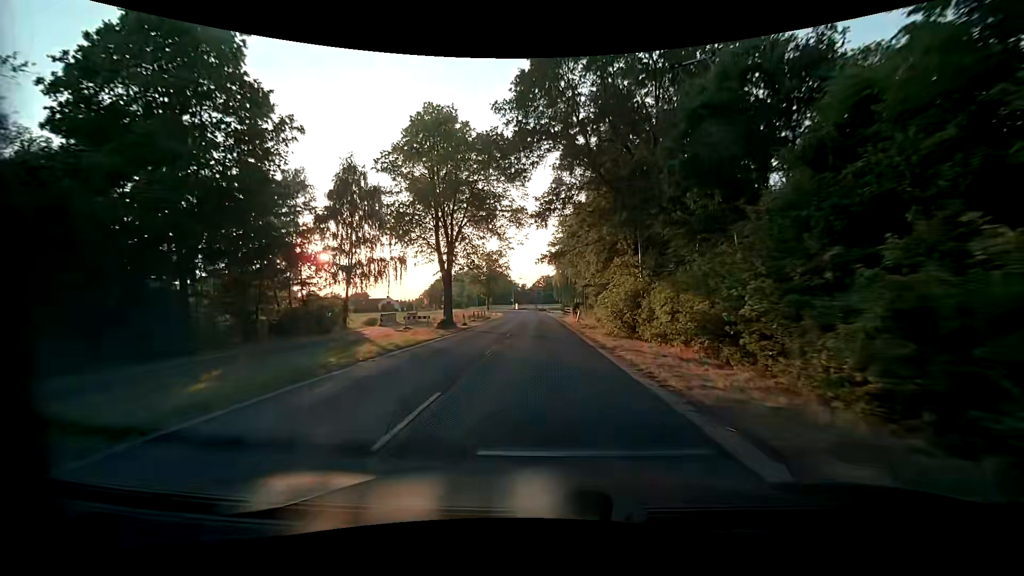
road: secondary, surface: asphalt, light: Day
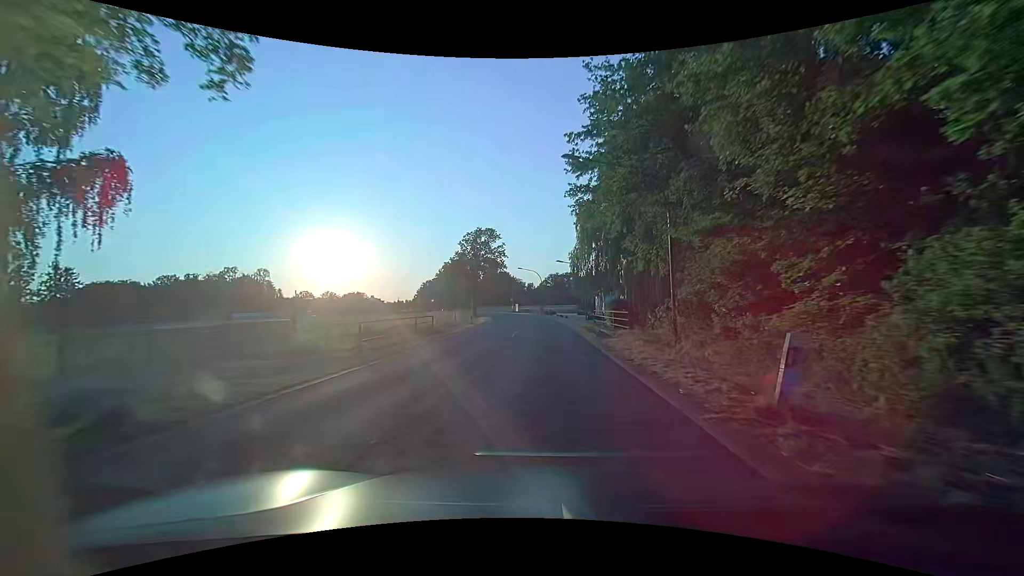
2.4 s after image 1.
(-0.5, +33.0) m; -1°
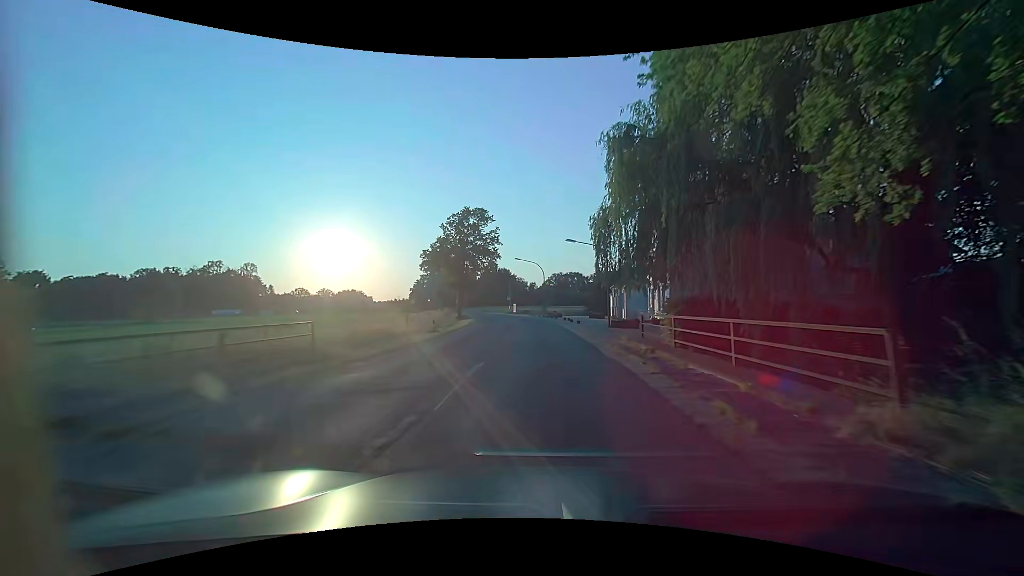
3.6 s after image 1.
(-0.3, +16.4) m; -1°
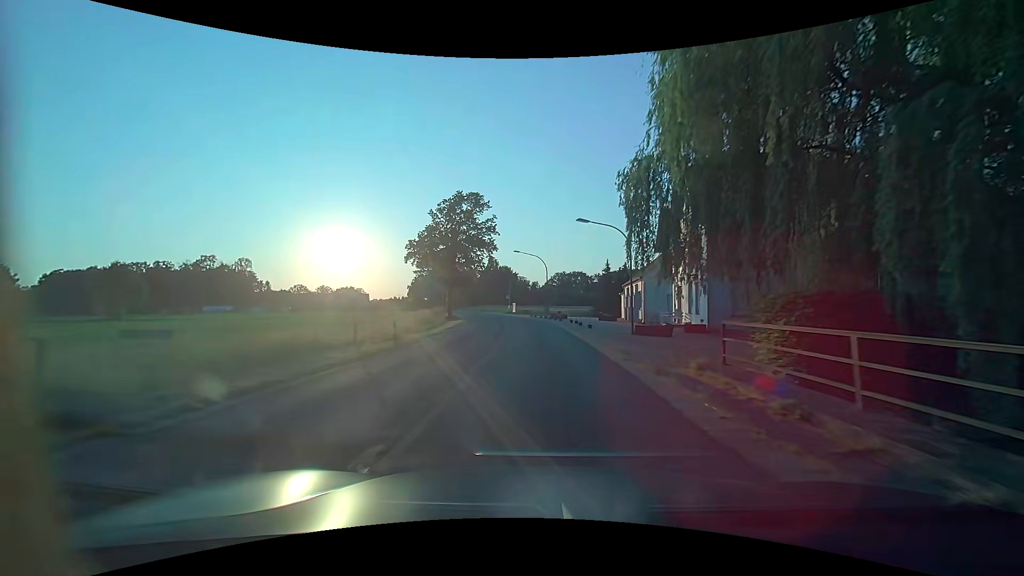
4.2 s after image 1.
(-0.1, +8.2) m; 0°
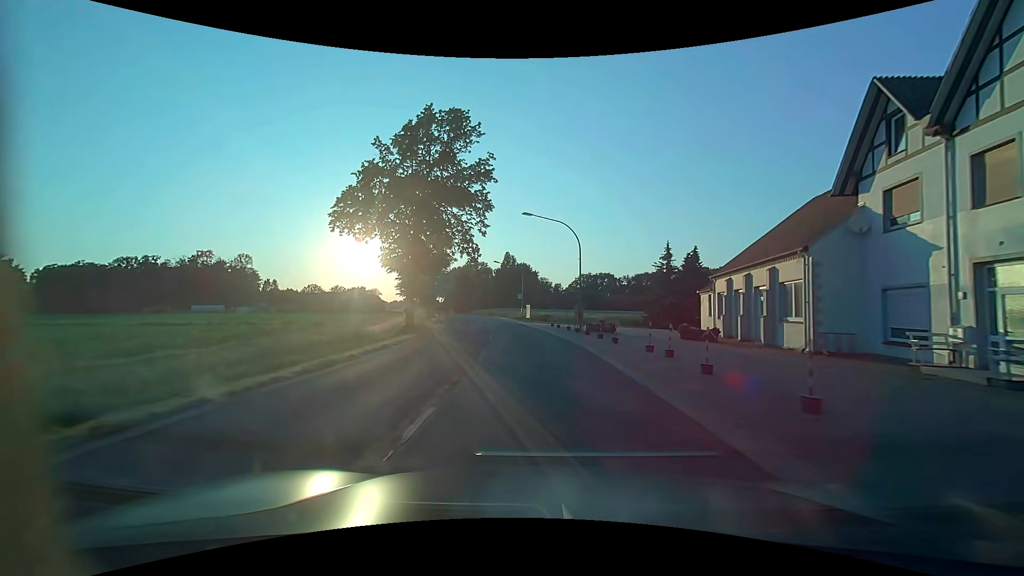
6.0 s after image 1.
(-0.5, +24.6) m; -2°
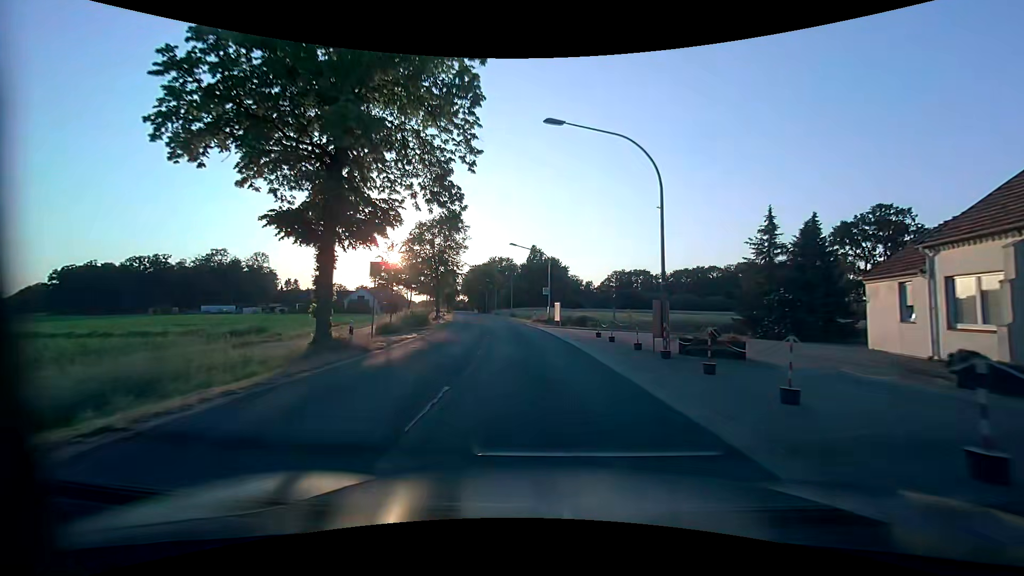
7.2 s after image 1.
(-0.4, +16.4) m; -3°
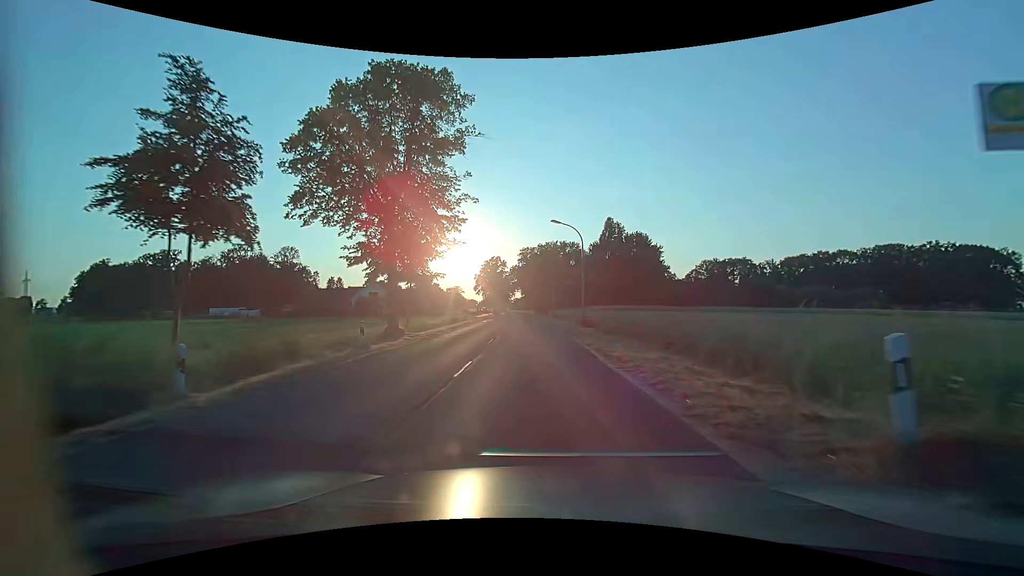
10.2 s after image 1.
(-2.9, +40.9) m; -8°
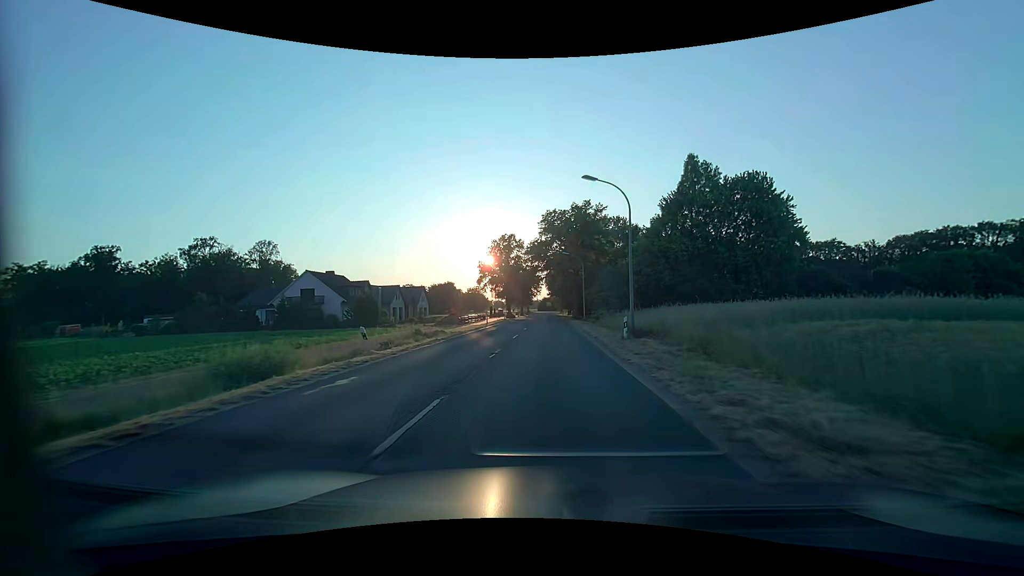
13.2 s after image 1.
(-1.1, +41.2) m; -3°
(0, +10) (0, +20) (0, +30) (0, +40) (0, +50) (0, +60) (0, +70) (0, +80) (0, +90) (0, +100) m
